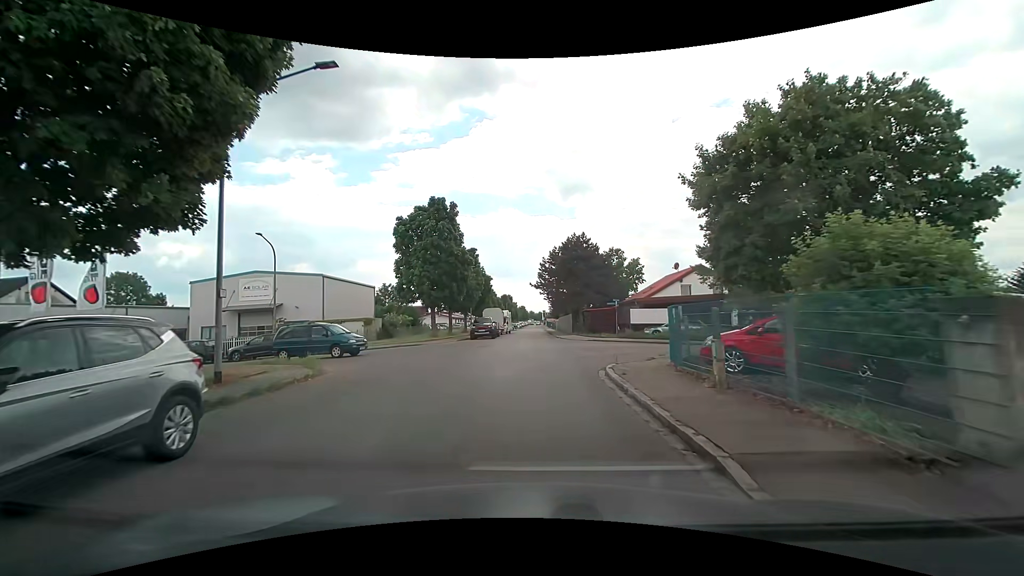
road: residential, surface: asphalt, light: Day
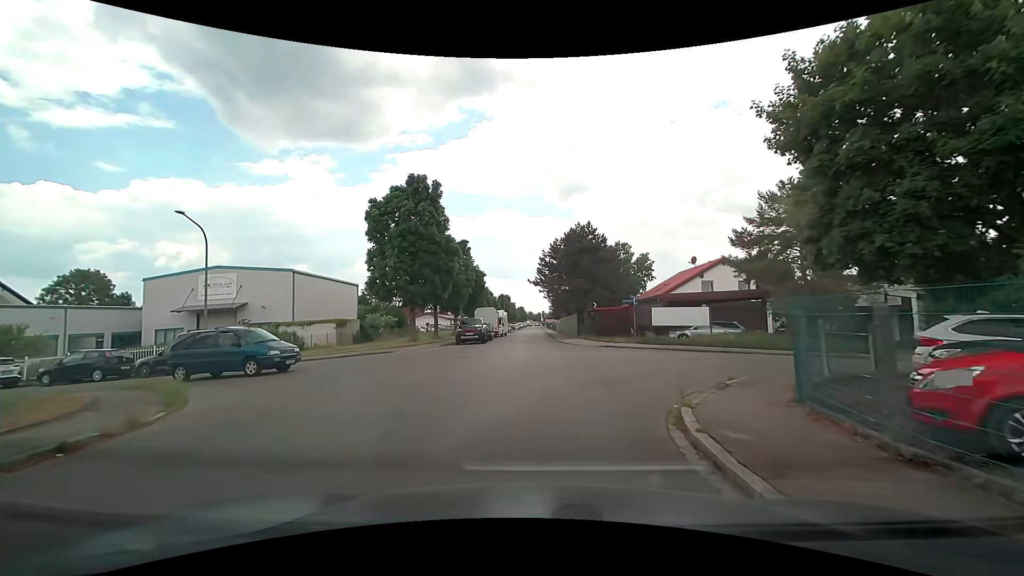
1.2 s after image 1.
(0.0, +6.7) m; 0°
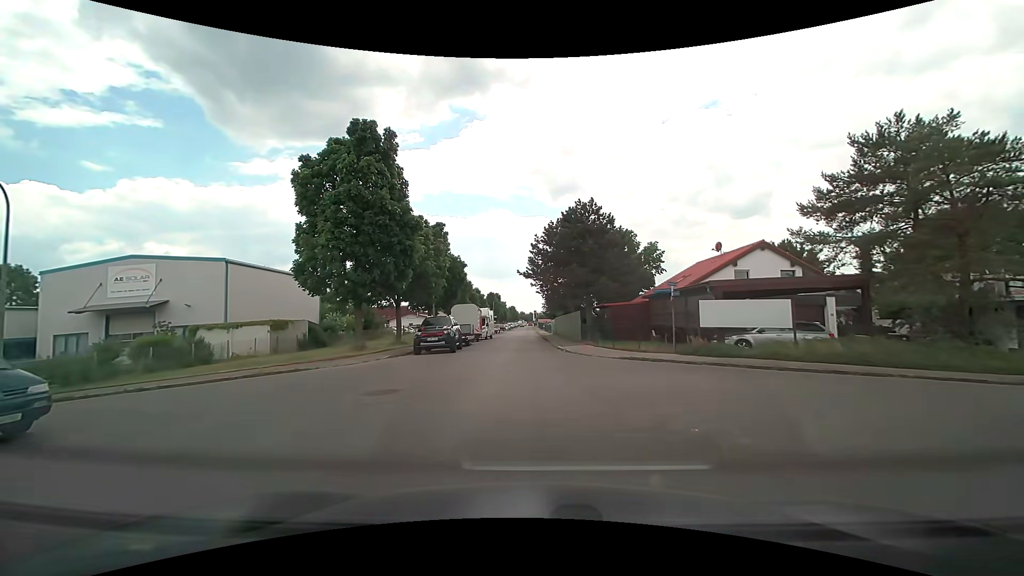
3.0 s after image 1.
(+0.1, +9.6) m; +2°
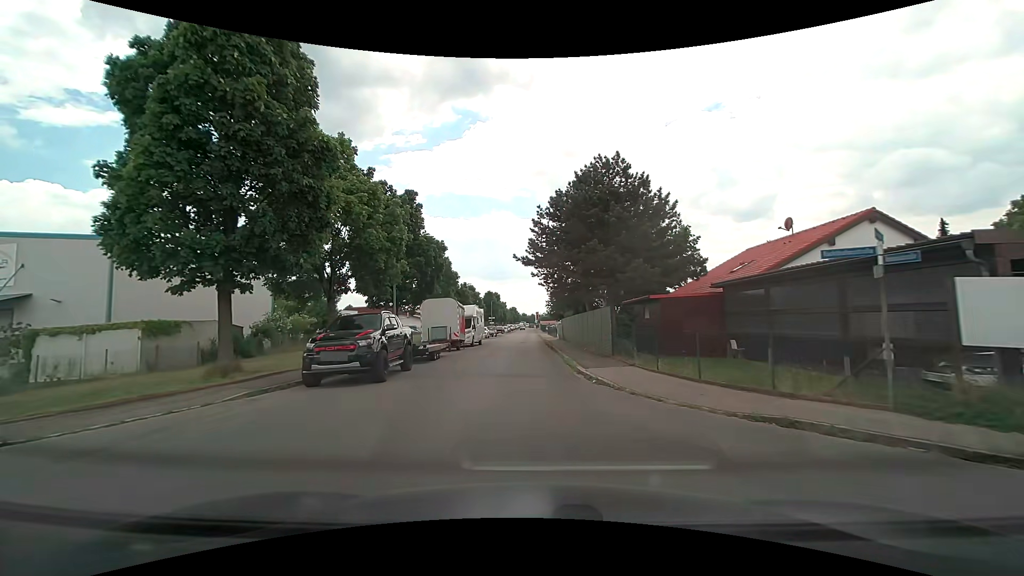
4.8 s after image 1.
(-0.1, +11.7) m; 0°
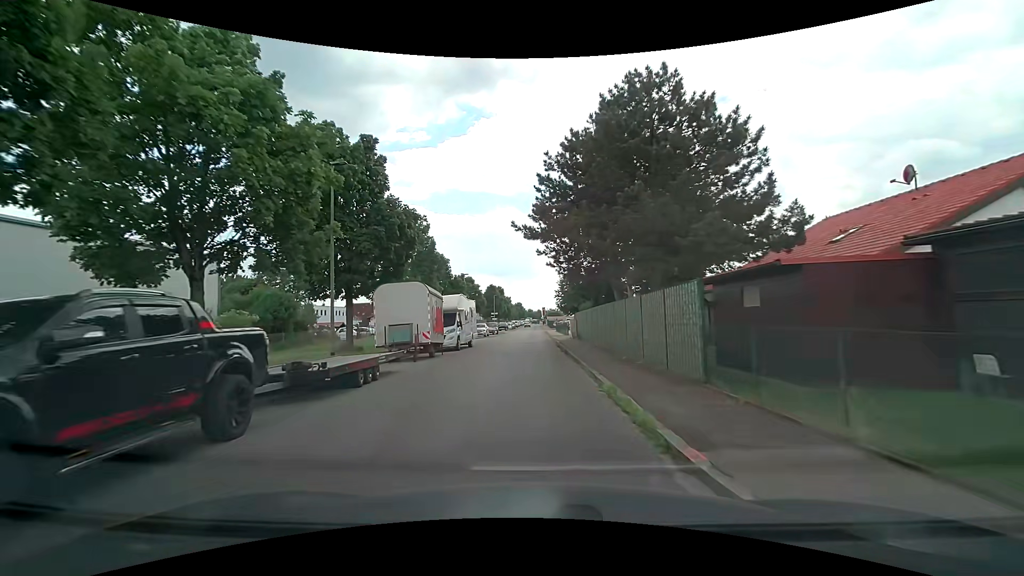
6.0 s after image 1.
(-0.1, +9.6) m; -1°
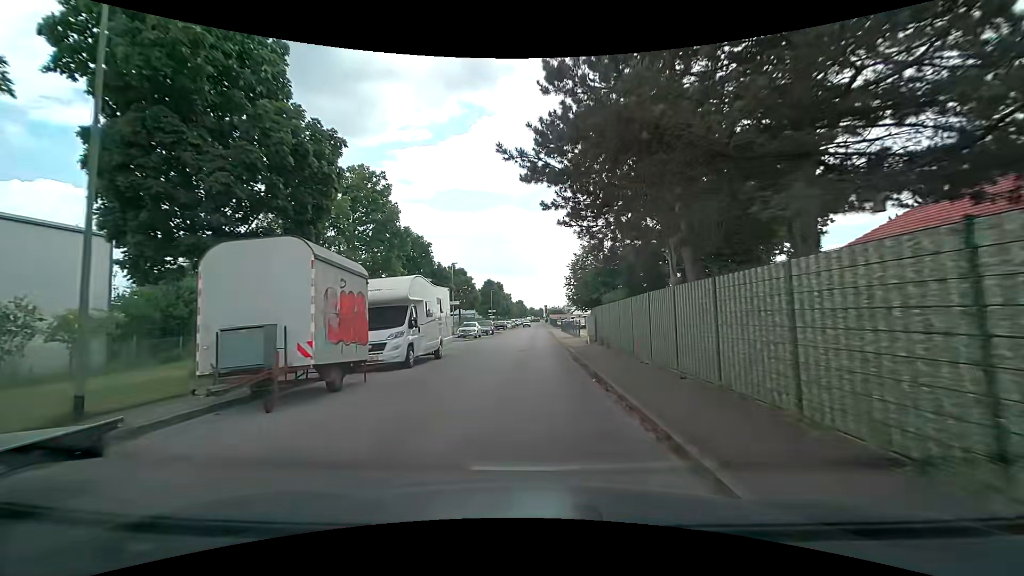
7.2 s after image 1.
(0.0, +10.6) m; +1°
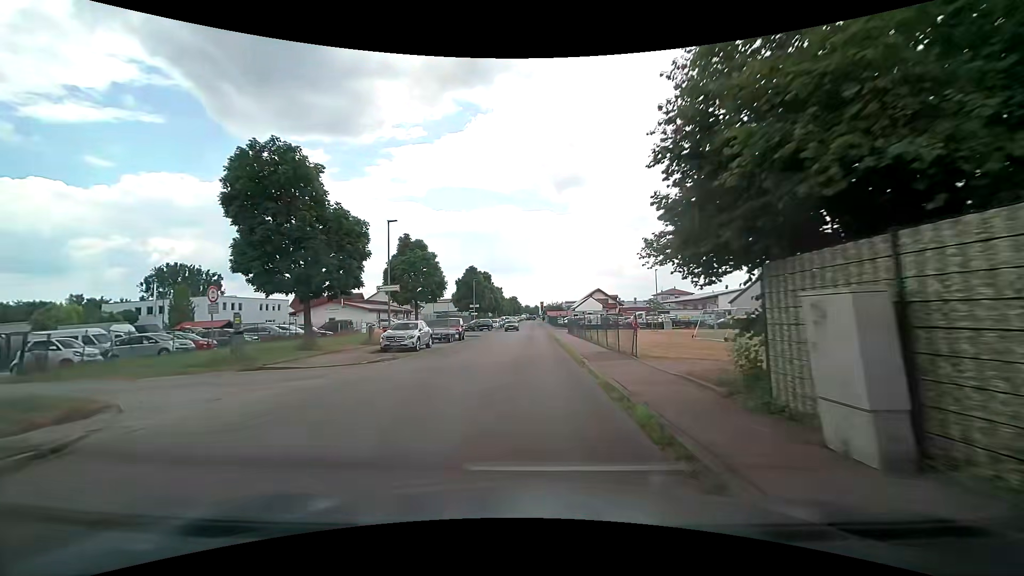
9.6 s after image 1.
(-0.3, +22.1) m; 0°
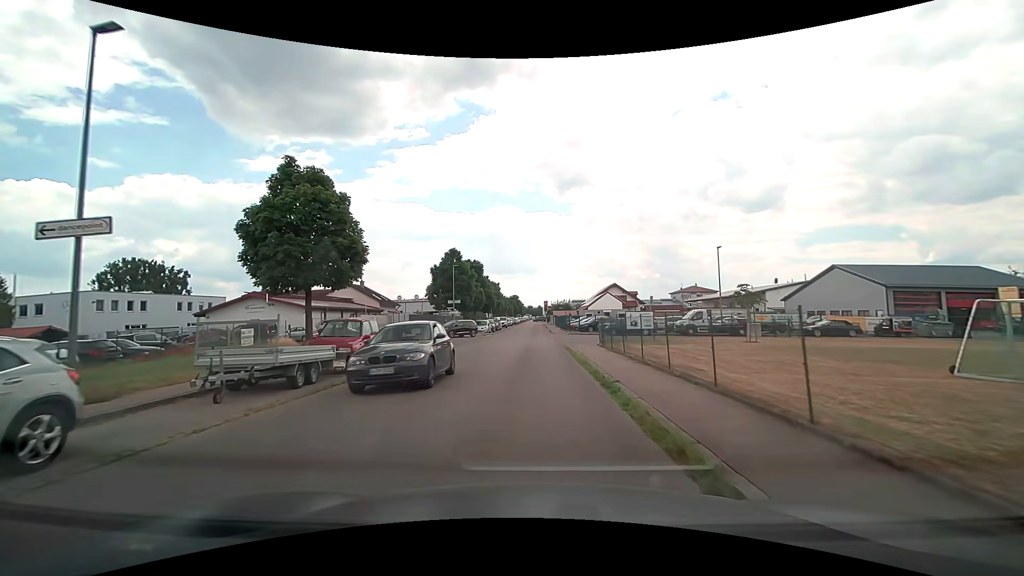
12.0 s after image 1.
(0.0, +21.5) m; 0°
(0, +10) (0, +20) (0, +30) (0, +40) (0, +50) (0, +60) (0, +70) (0, +80) (0, +90) (0, +100) m
